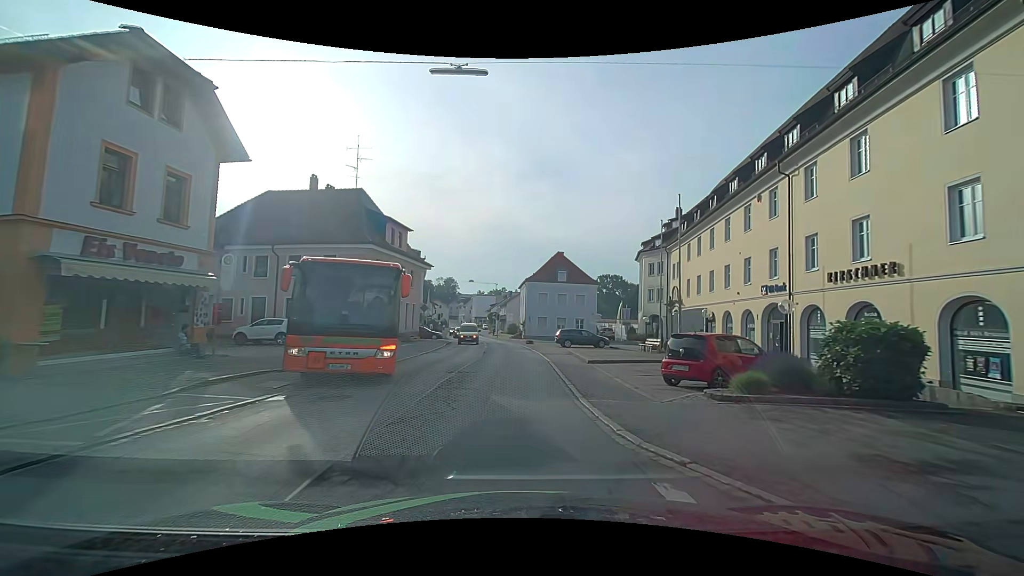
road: secondary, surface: asphalt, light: Day
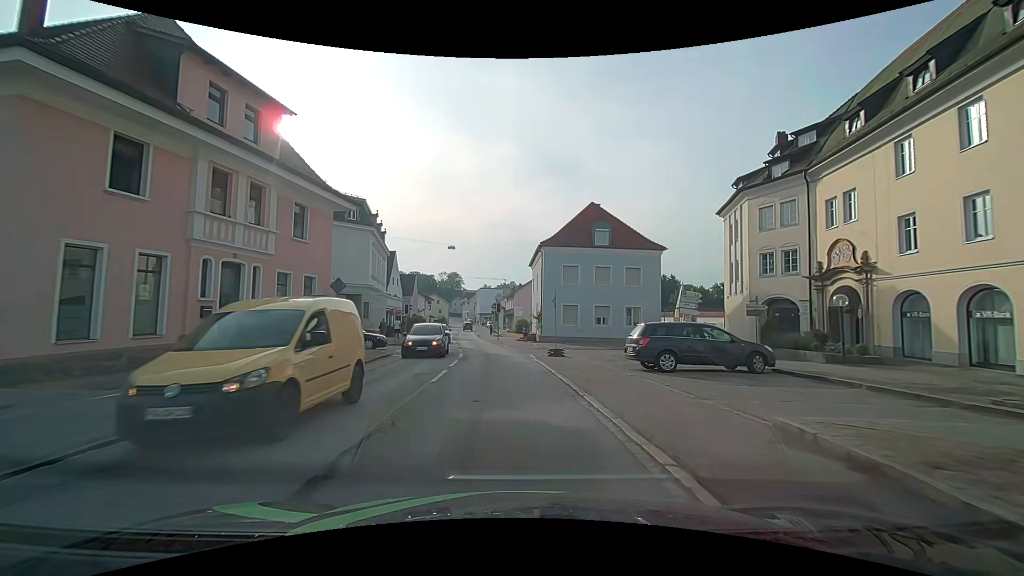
(+0.1, +25.2) m; -1°
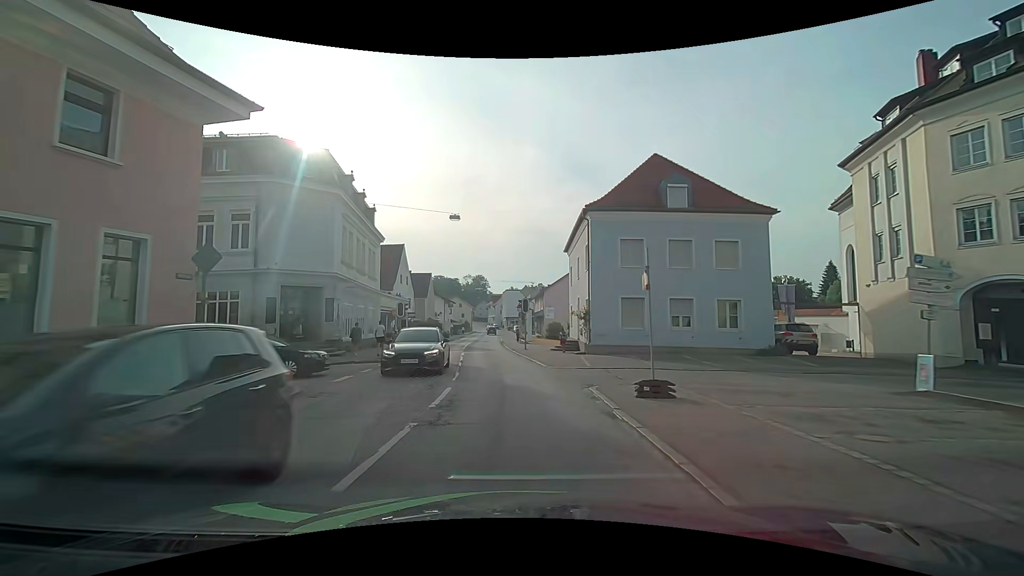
(-0.3, +12.3) m; -3°
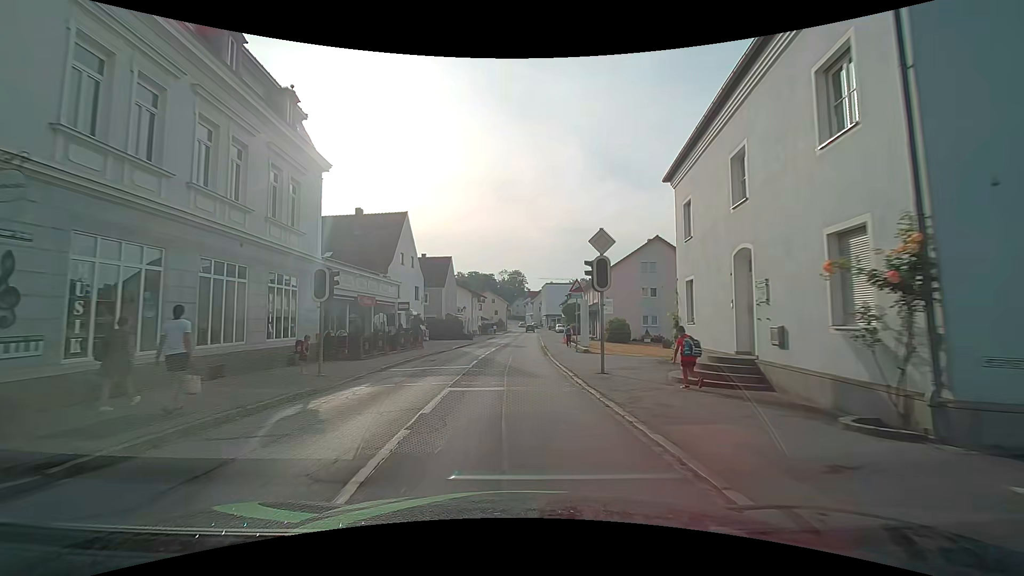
(-0.8, +19.0) m; -4°
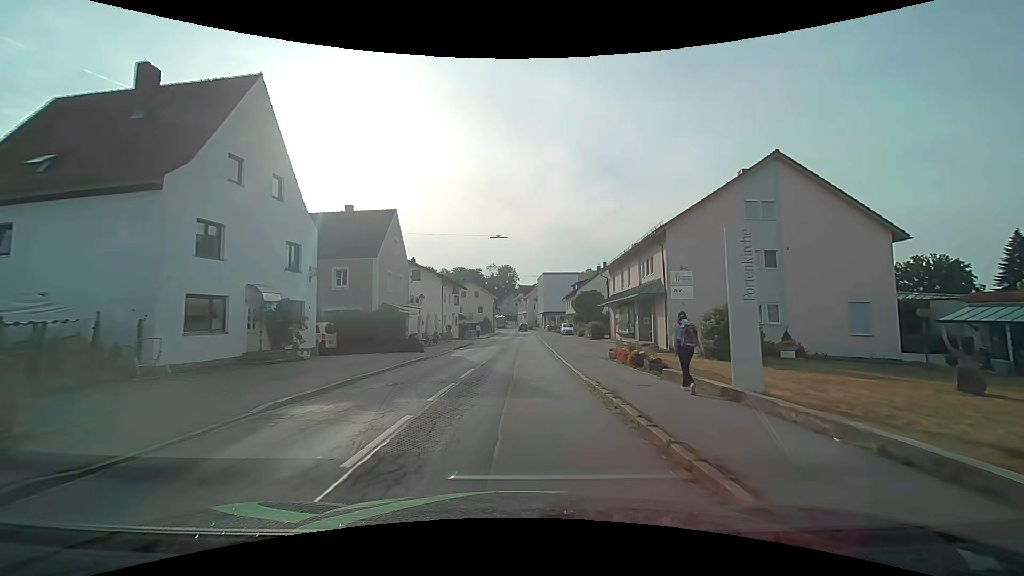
(-0.2, +26.8) m; +1°
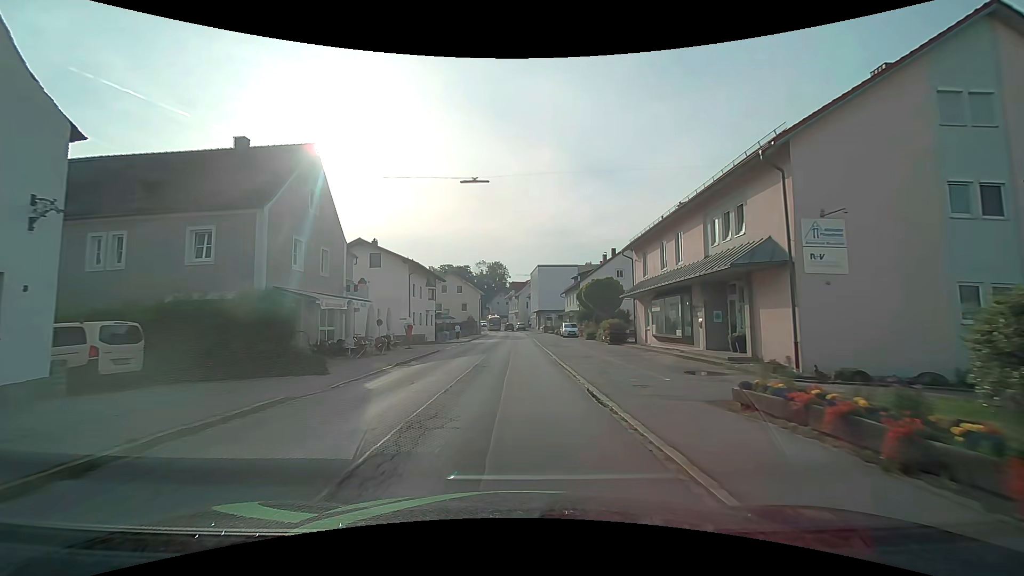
(+0.1, +14.1) m; +1°
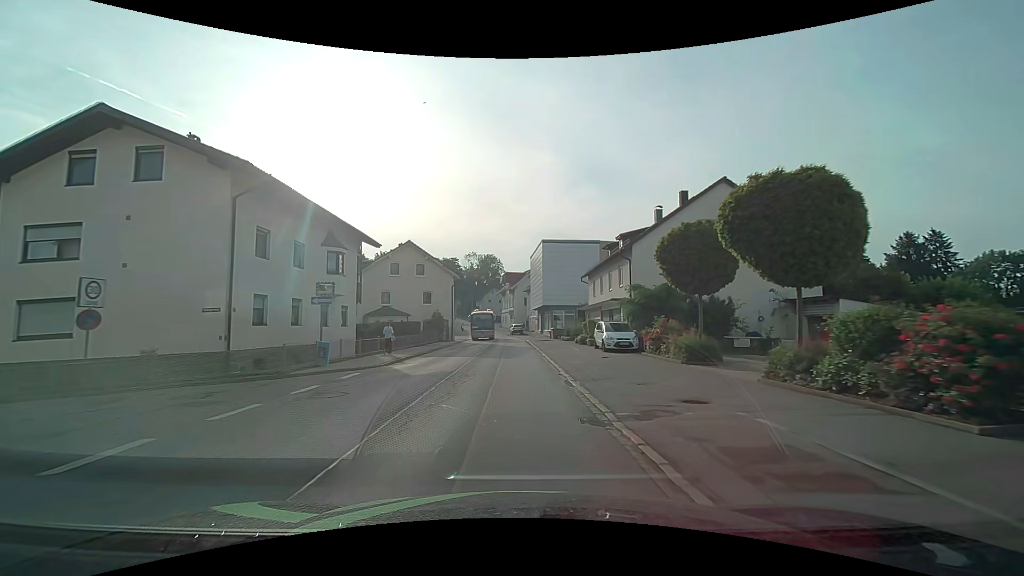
(+0.2, +28.6) m; 0°
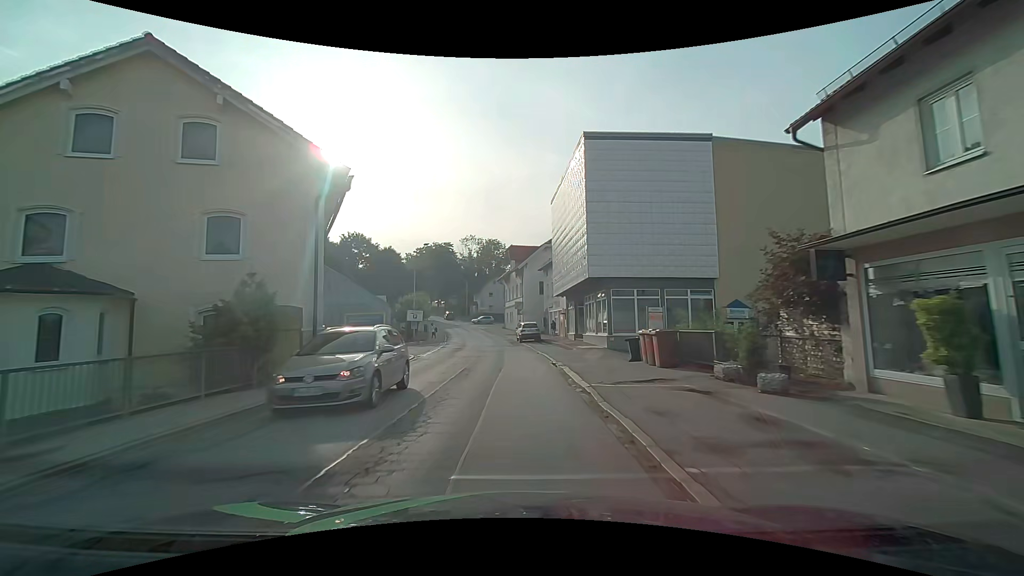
(-0.1, +35.2) m; 0°
(0, +10) (-1, +20) (-1, +30) (-2, +40) (-3, +50) (-4, +60) (-6, +70) (-7, +80) (-10, +89) (-12, +99) m
